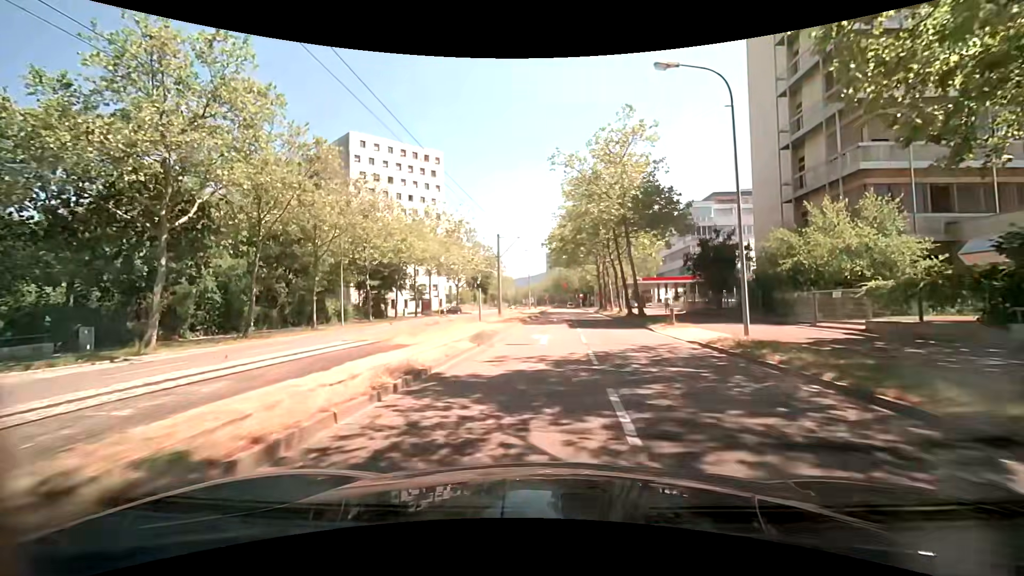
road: tertiary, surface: asphalt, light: Day
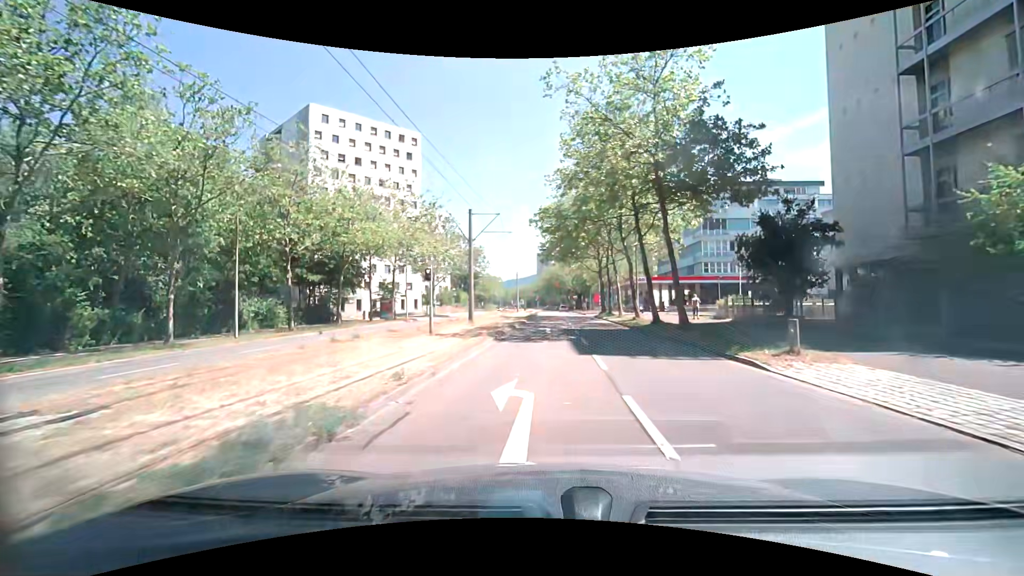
(+0.1, +12.2) m; +1°
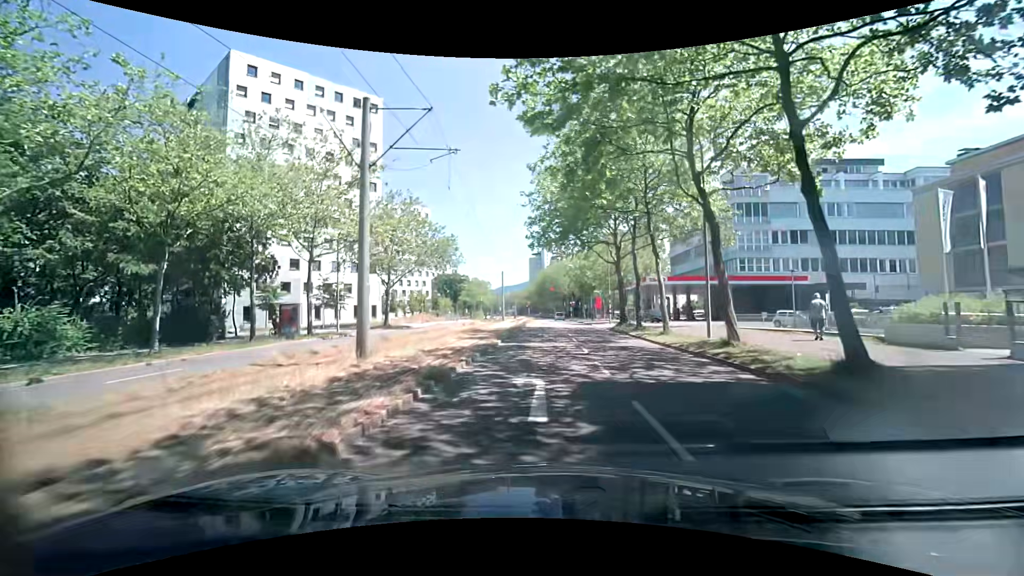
(+0.1, +17.7) m; +1°
(0, +10) (0, +20) (0, +30) (0, +40) (0, +50) (0, +60) (0, +70) (-1, +80) (-1, +90) (-1, +100) m
